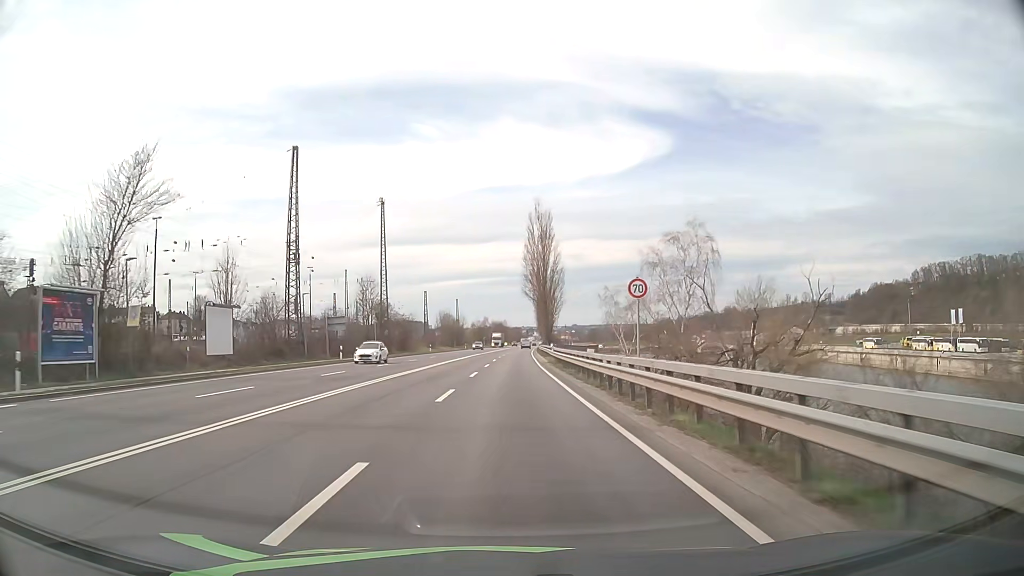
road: primary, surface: asphalt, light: Day
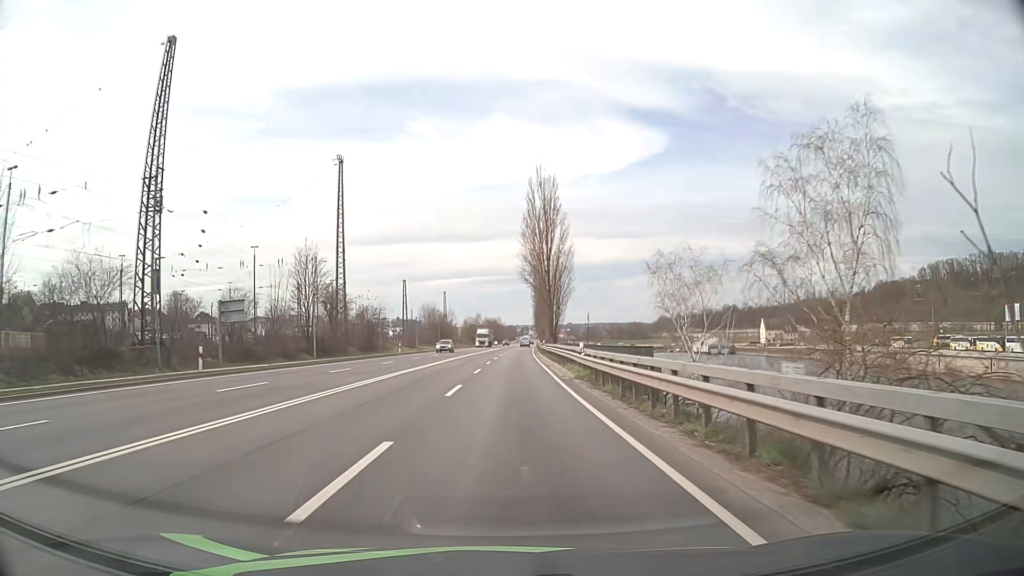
(+0.1, +22.4) m; +1°
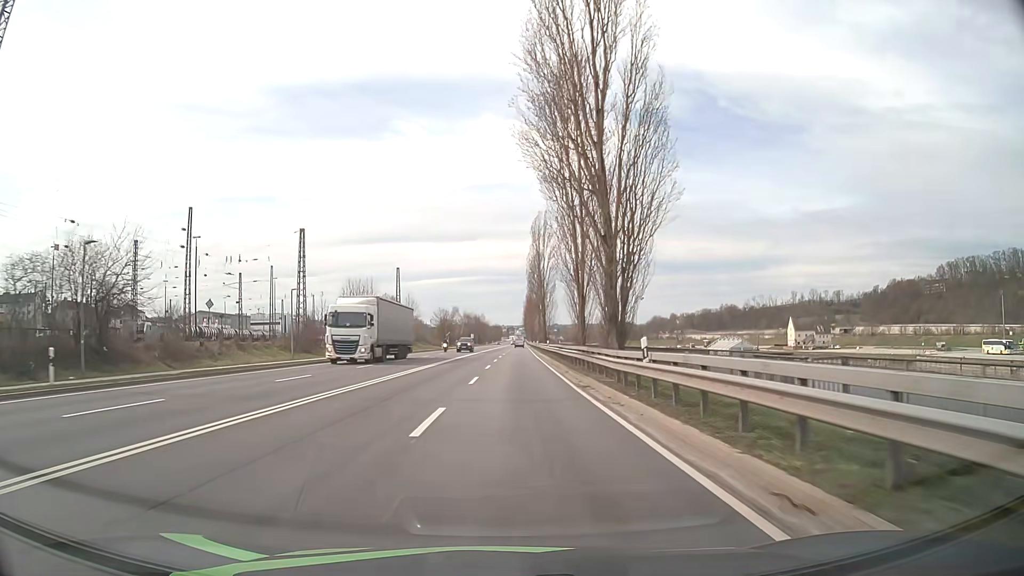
(+0.3, +55.5) m; +1°
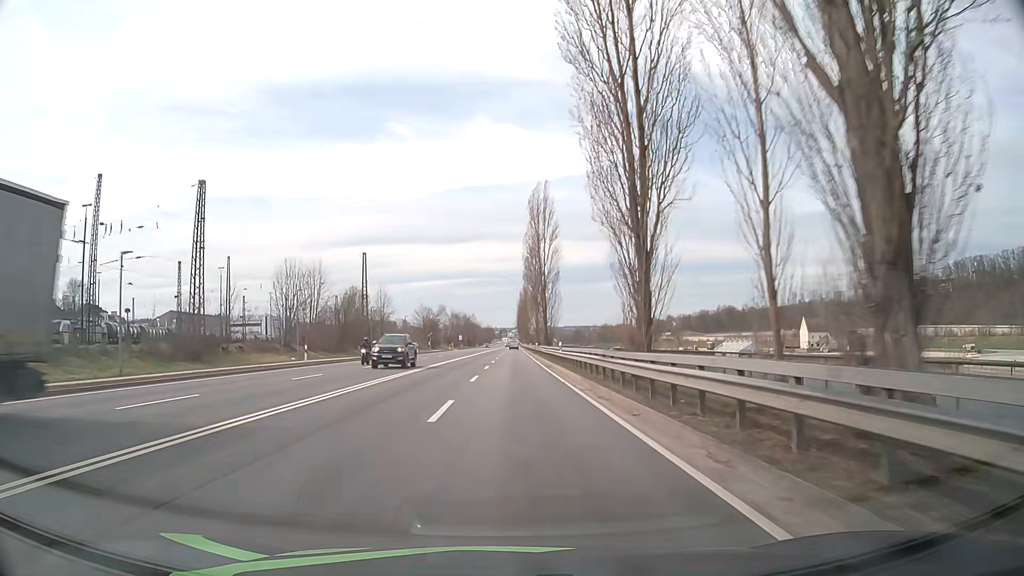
(+0.1, +22.0) m; +1°
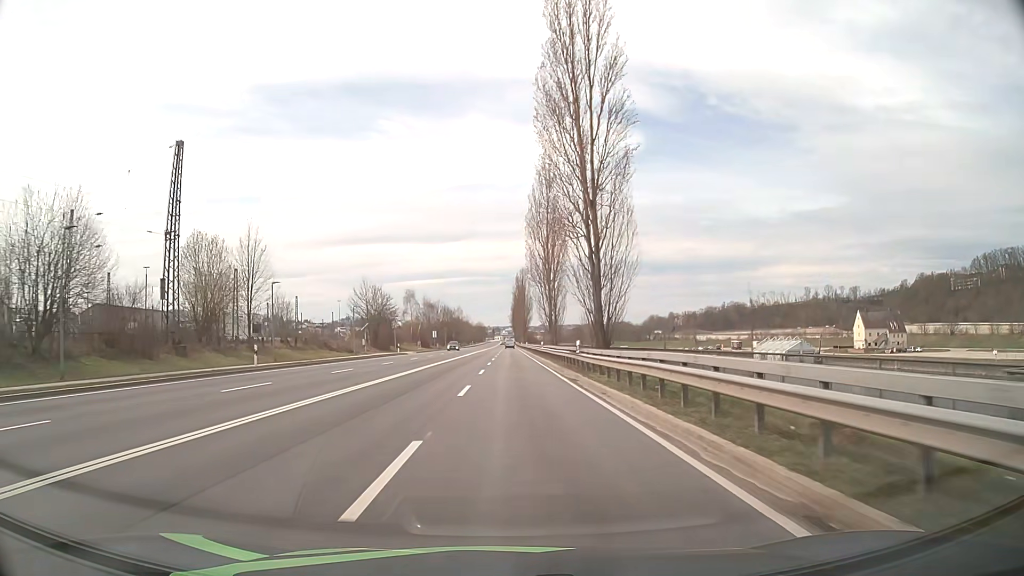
(+0.2, +54.8) m; +1°
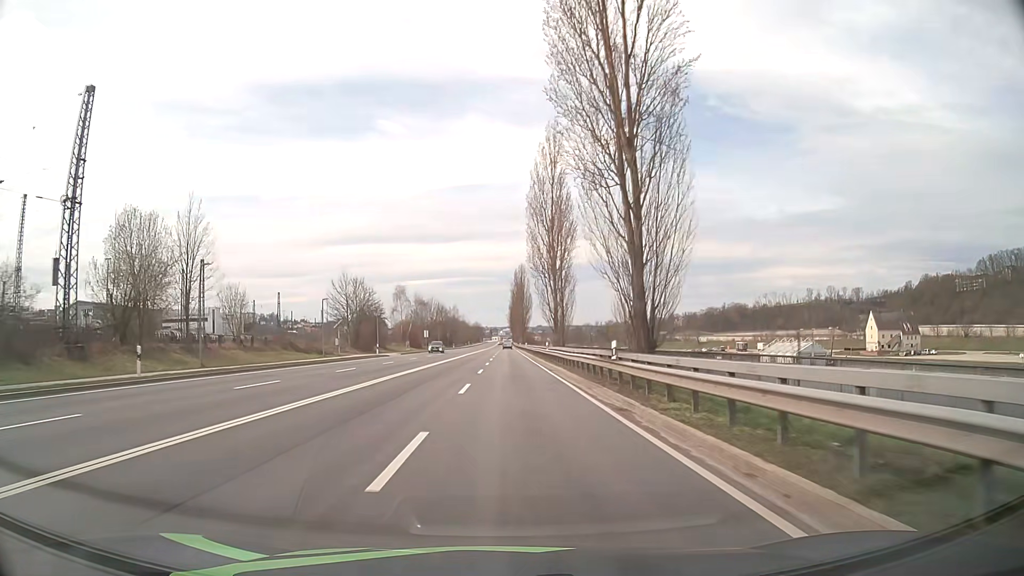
(0.0, +10.9) m; 0°
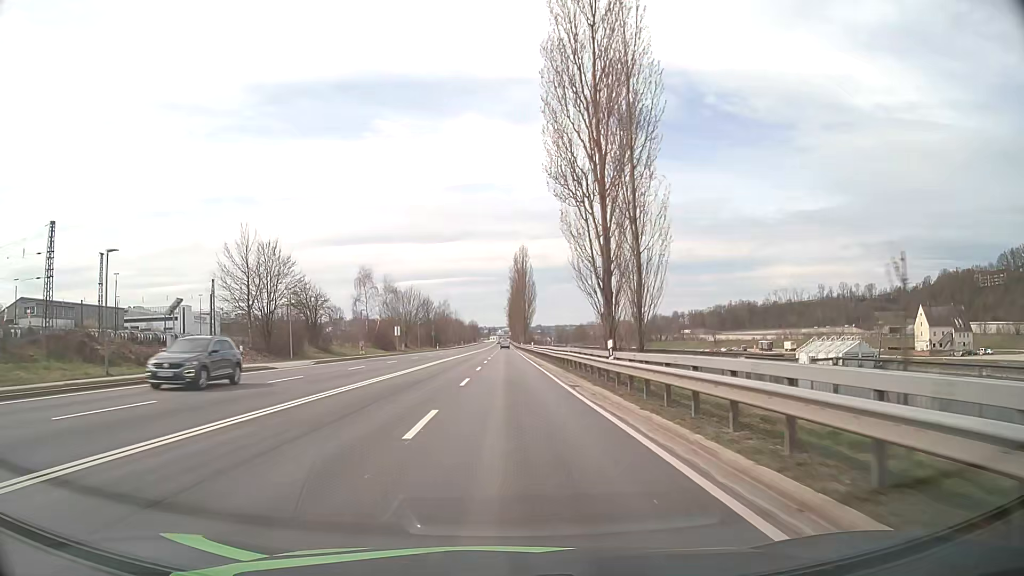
(+0.1, +32.8) m; 0°
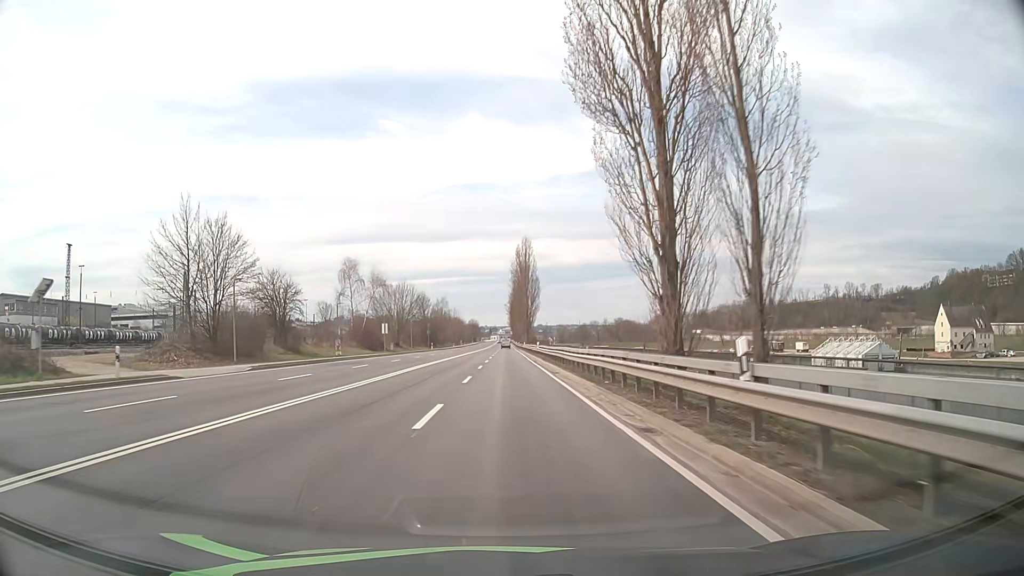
(0.0, +11.0) m; 0°
(0, +10) (0, +20) (0, +30) (0, +40) (0, +50) (0, +60) (0, +70) (0, +80) (0, +90) (0, +100) m
